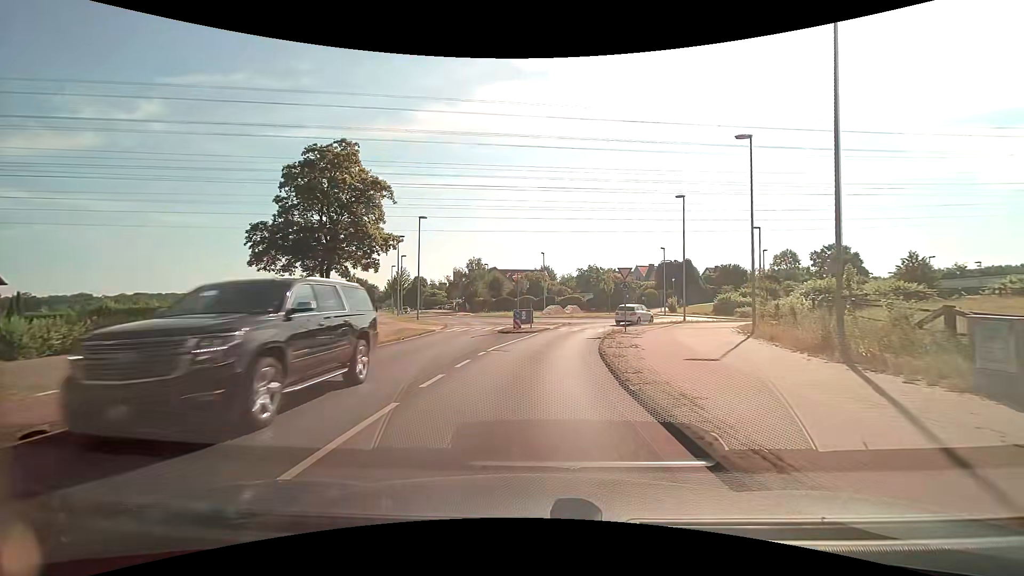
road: secondary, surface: asphalt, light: Day
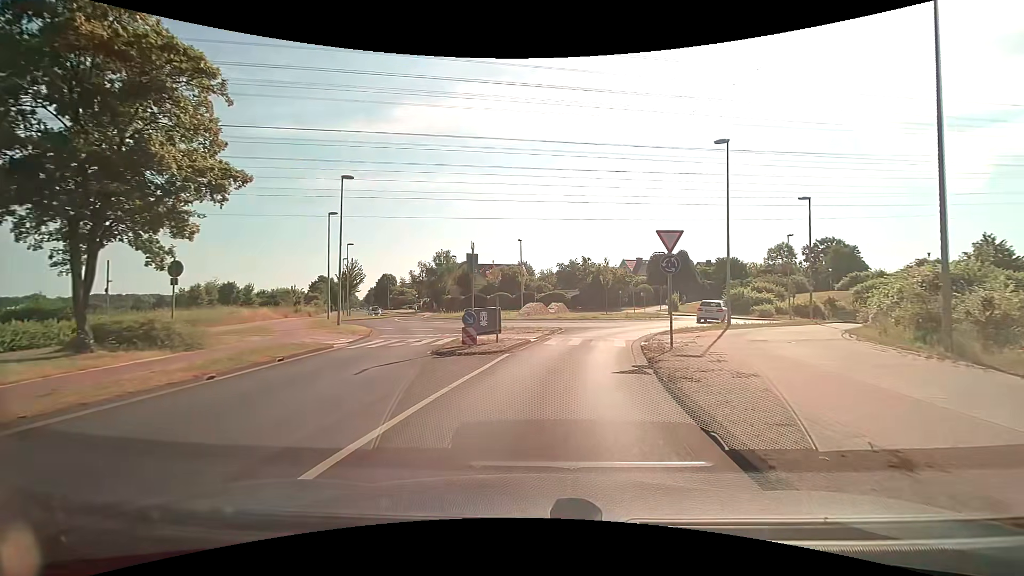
(+0.2, +13.2) m; +3°
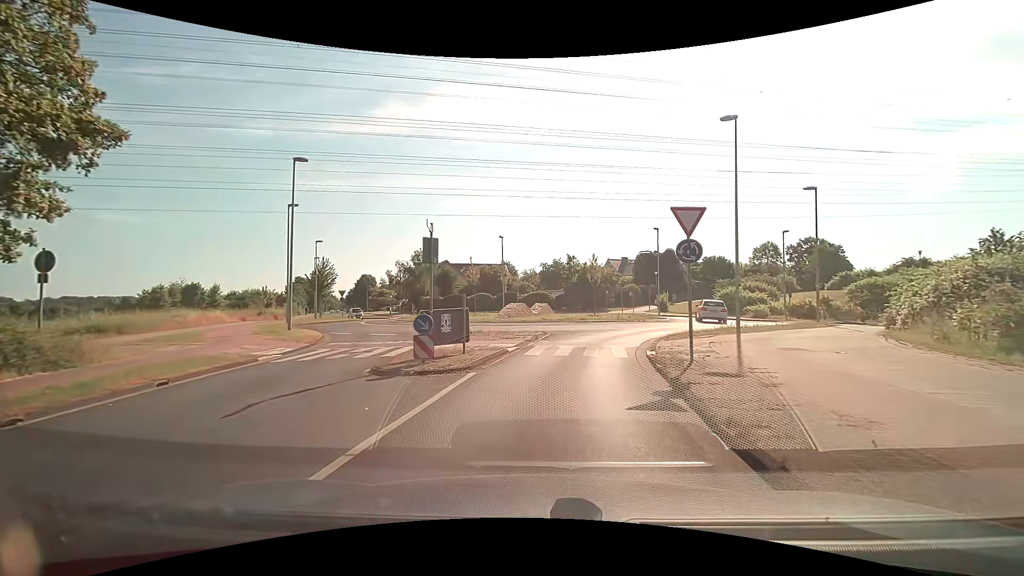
(+0.1, +3.7) m; +2°
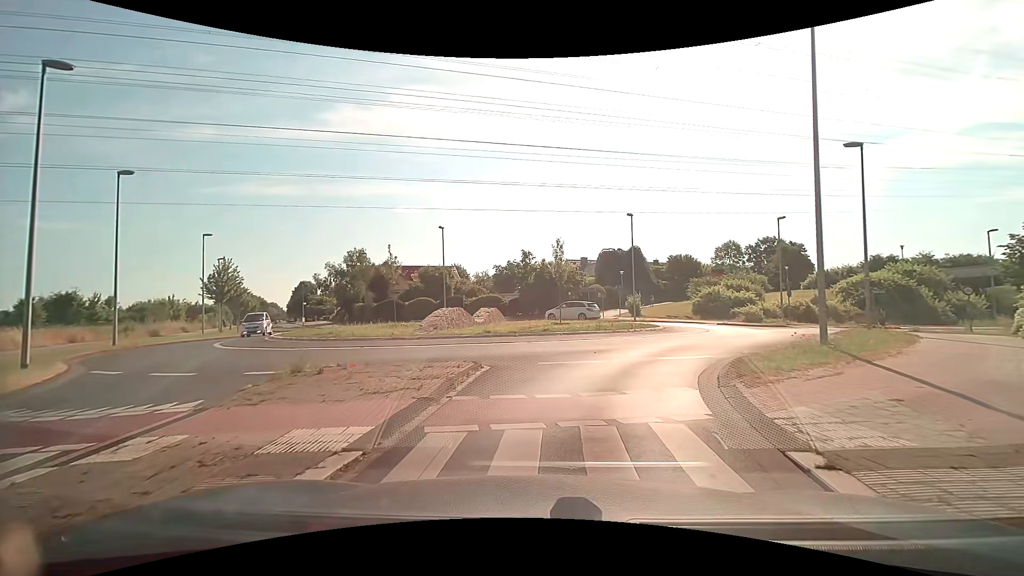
(+0.5, +10.4) m; +5°
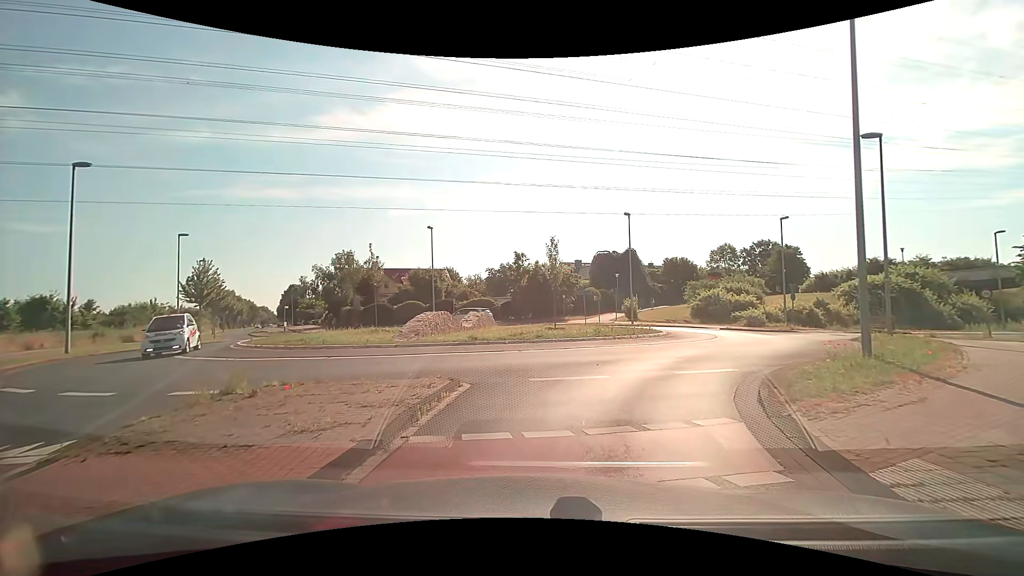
(0.0, +1.8) m; -1°
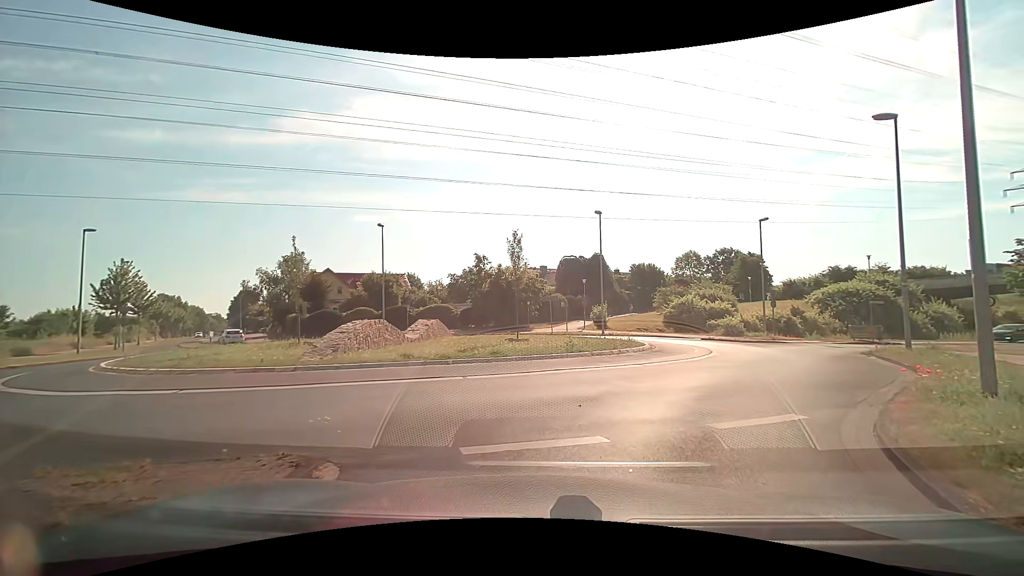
(+0.2, +4.6) m; +5°
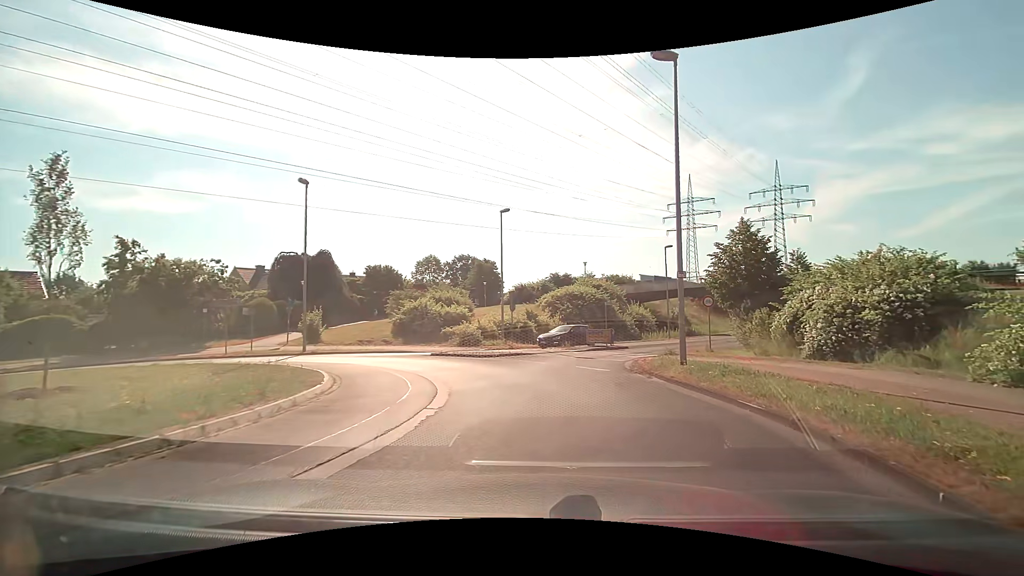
(+2.3, +9.4) m; +28°
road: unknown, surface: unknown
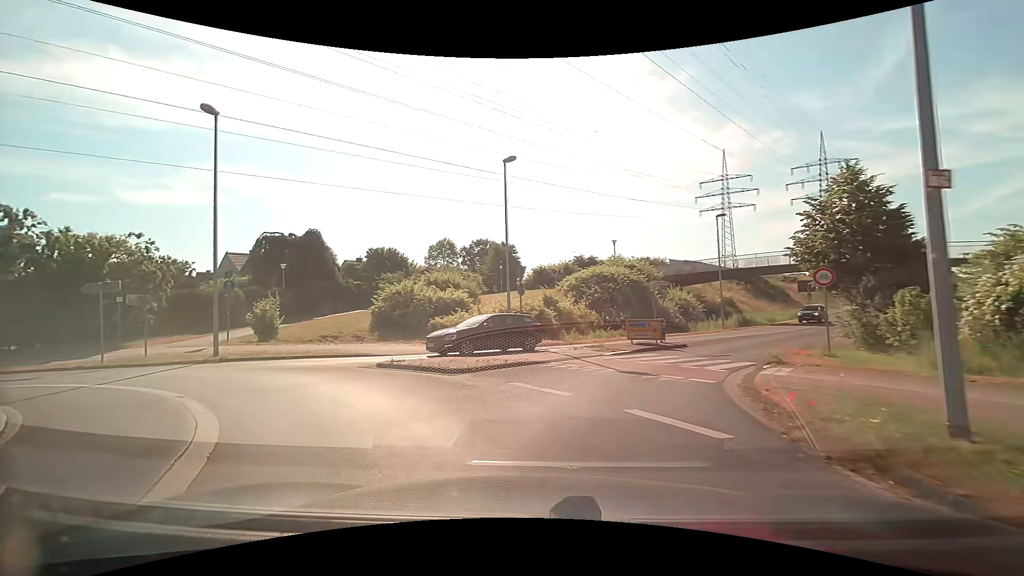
(+0.4, +9.0) m; -1°
(-3, +10) (-10, +15) (-20, +14) (-30, +11) (-39, +10) (-49, +13) (-58, +17) (-67, +22) (-75, +27) (-84, +32) m
